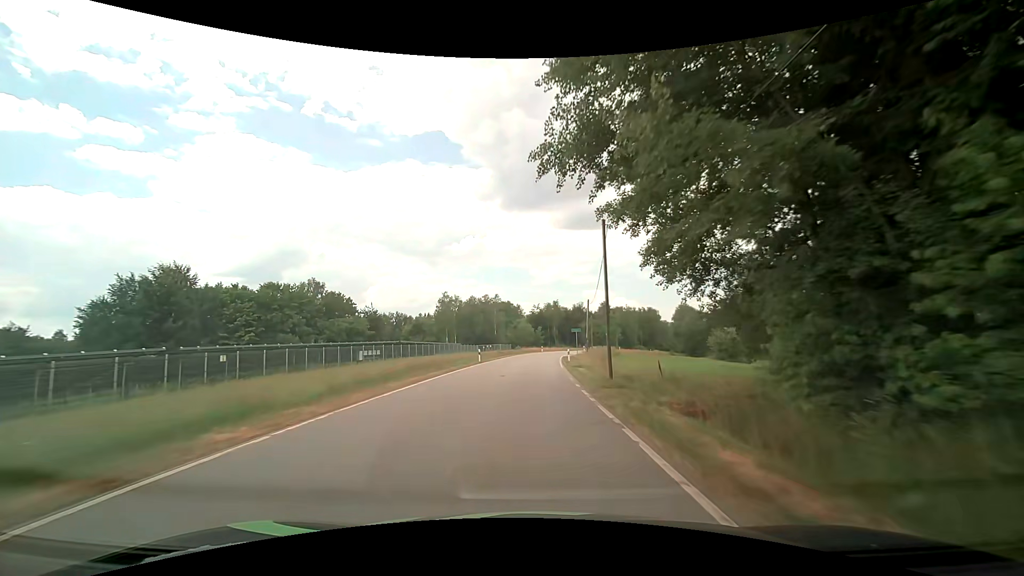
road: tertiary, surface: asphalt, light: Day
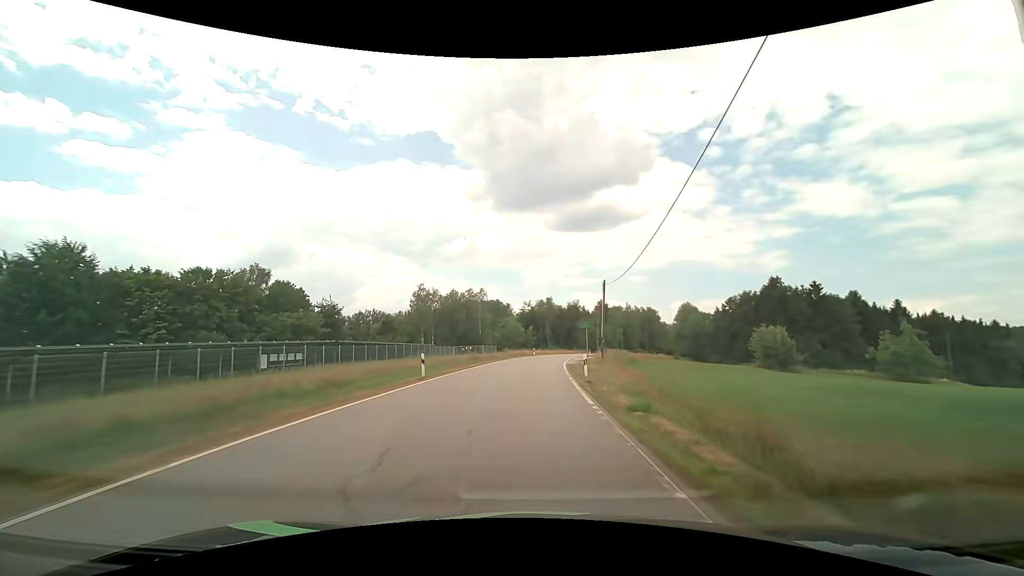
(+0.1, +18.3) m; +1°
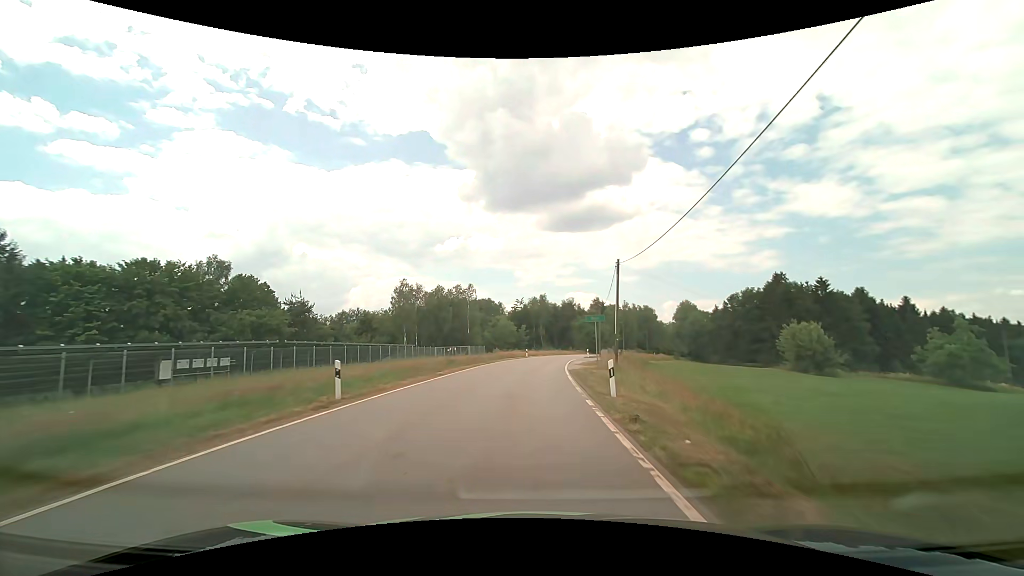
(+0.1, +9.1) m; +1°
